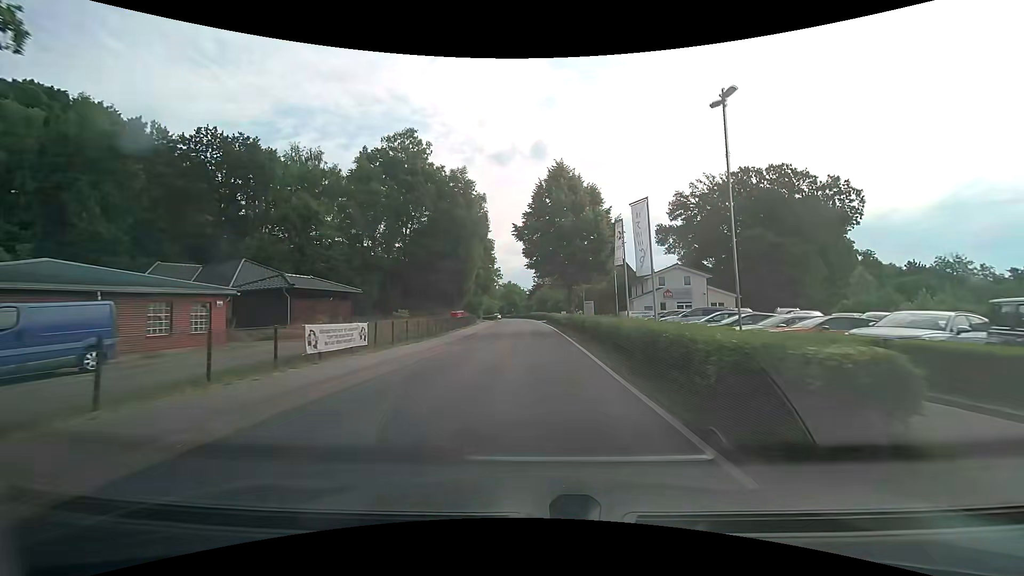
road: secondary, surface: asphalt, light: Day
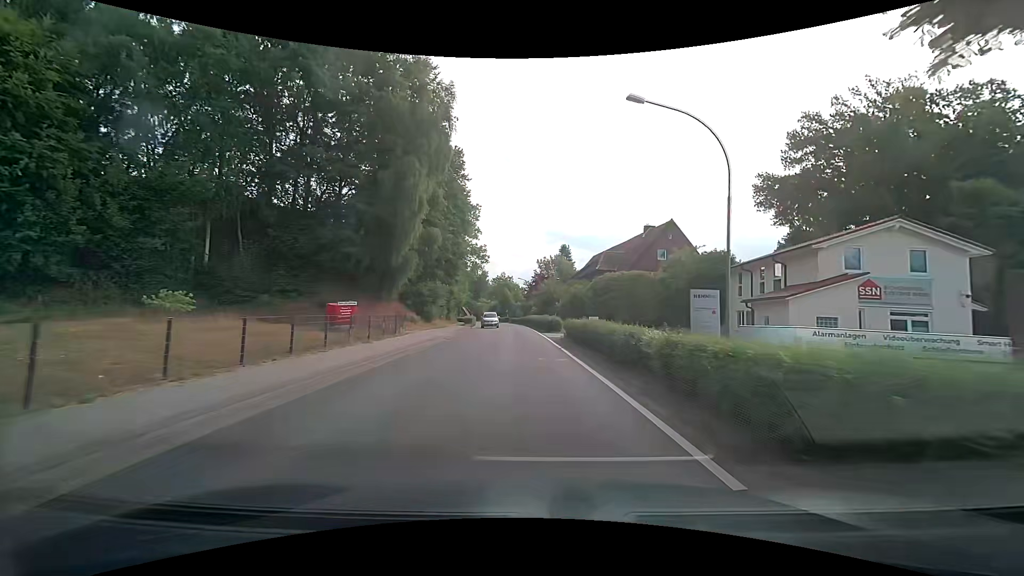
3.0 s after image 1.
(-0.1, +36.4) m; 0°
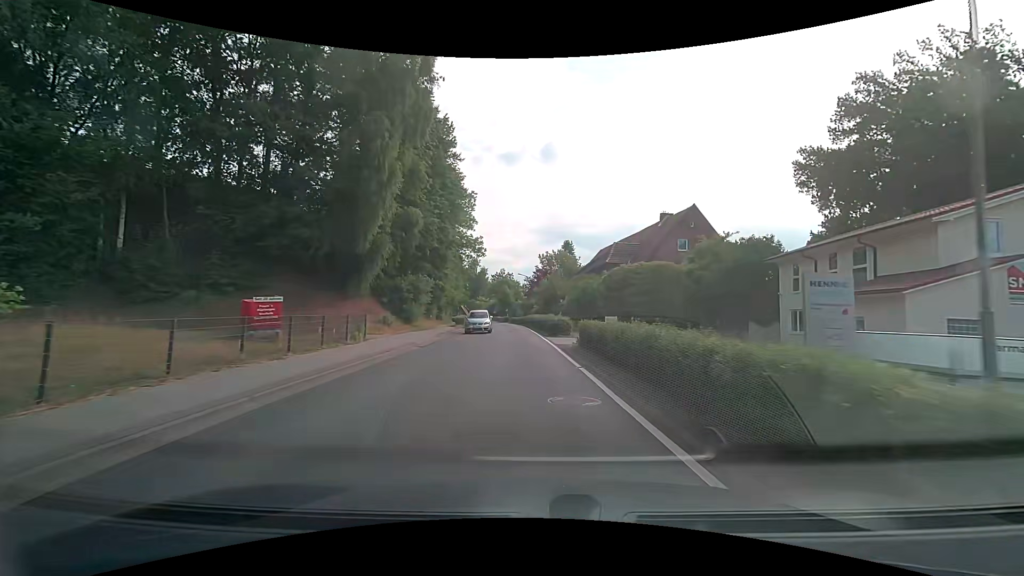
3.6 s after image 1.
(0.0, +7.2) m; +1°
(0, +10) (-1, +20) (-1, +30) (-2, +40) (-3, +50) (-4, +60) (-5, +70) (-6, +80) (-8, +90) (-10, +99) m
